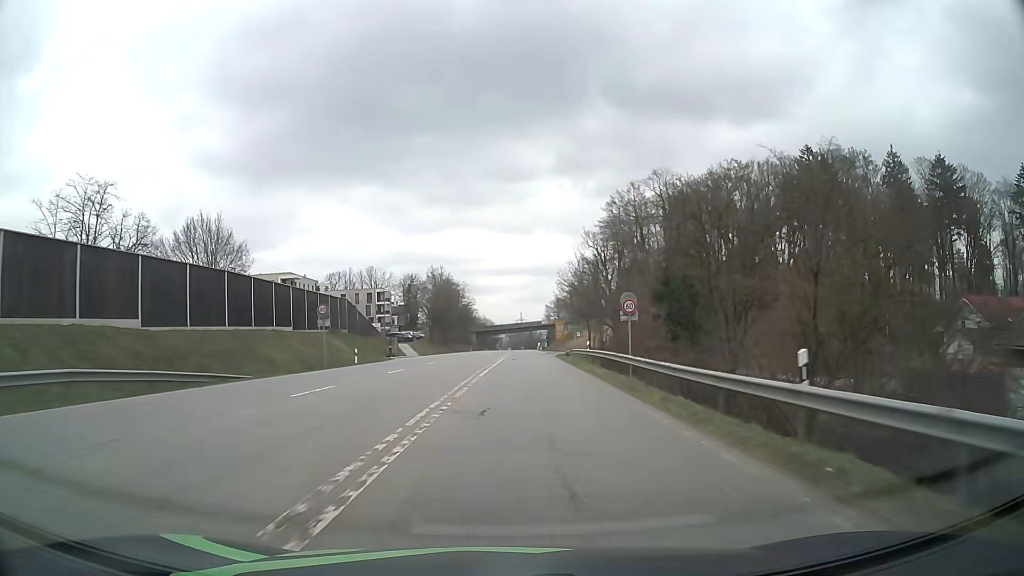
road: secondary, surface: asphalt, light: Day
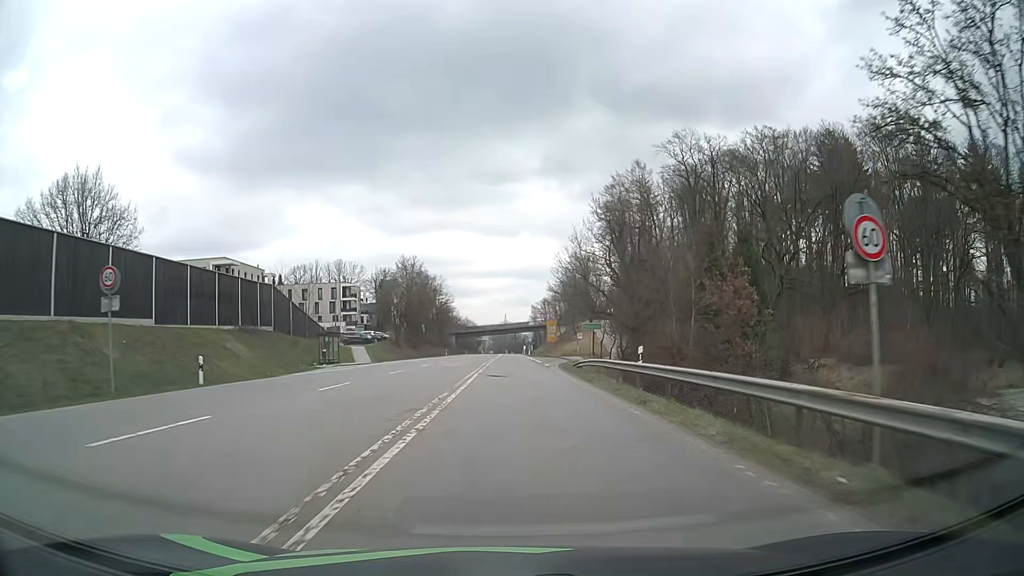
(+0.3, +20.3) m; +1°
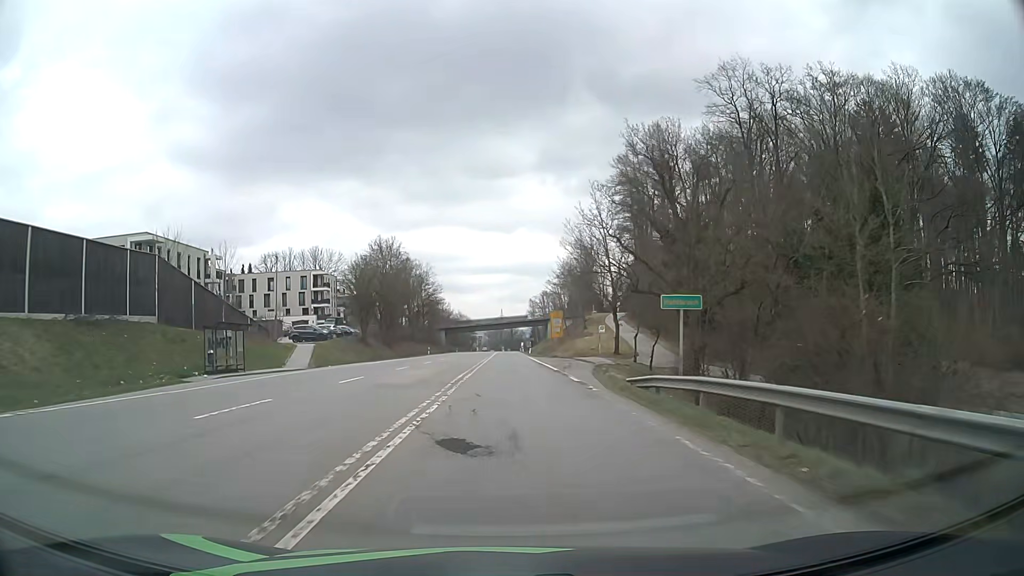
(+0.1, +19.6) m; 0°
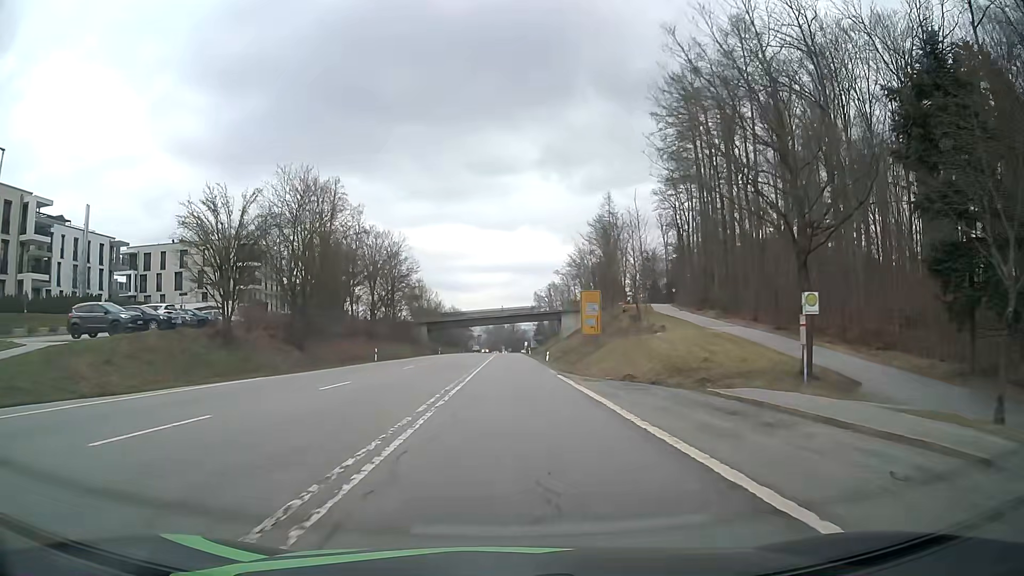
(-0.1, +37.4) m; 0°
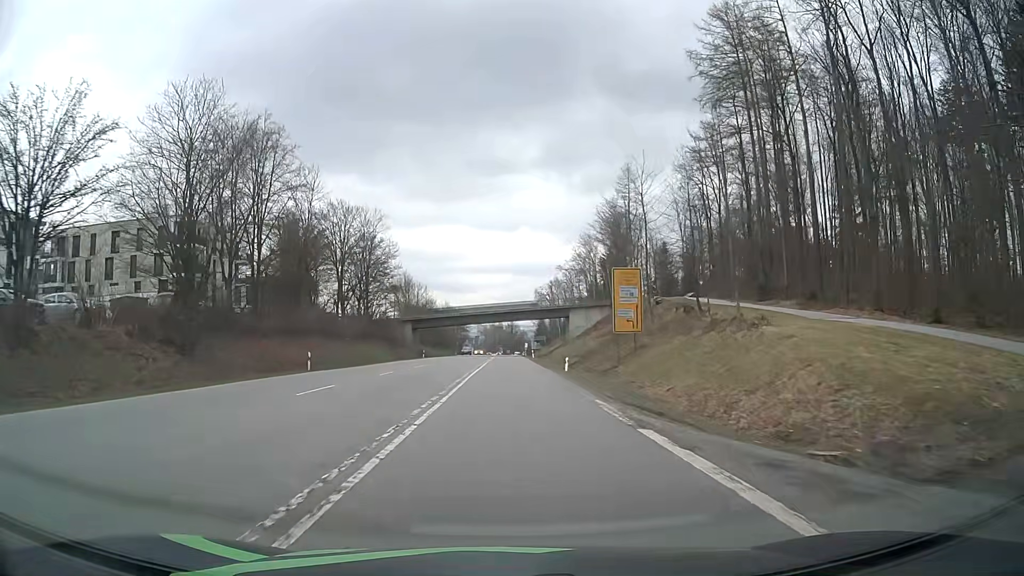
(+0.1, +18.2) m; 0°
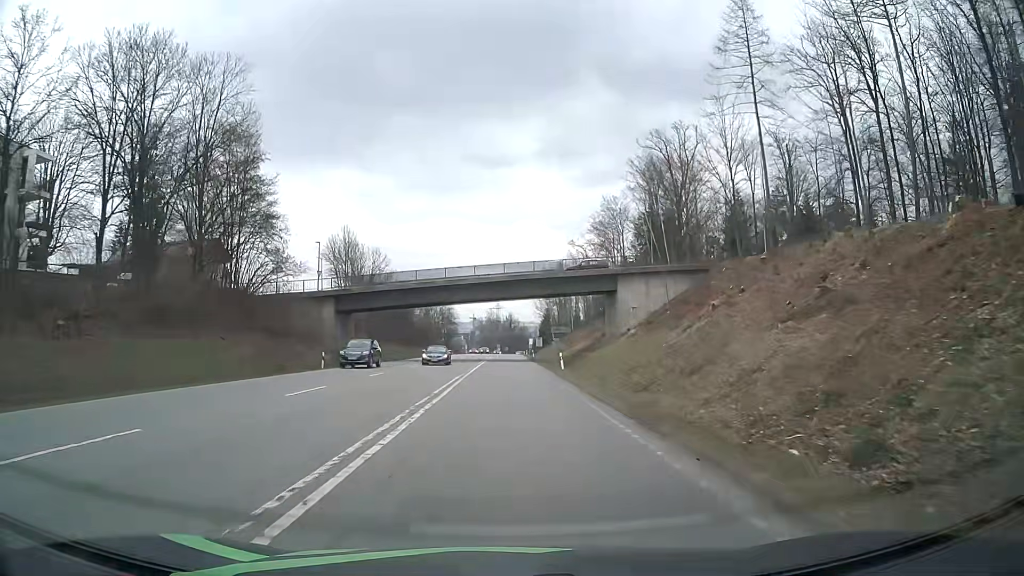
(0.0, +46.6) m; 0°
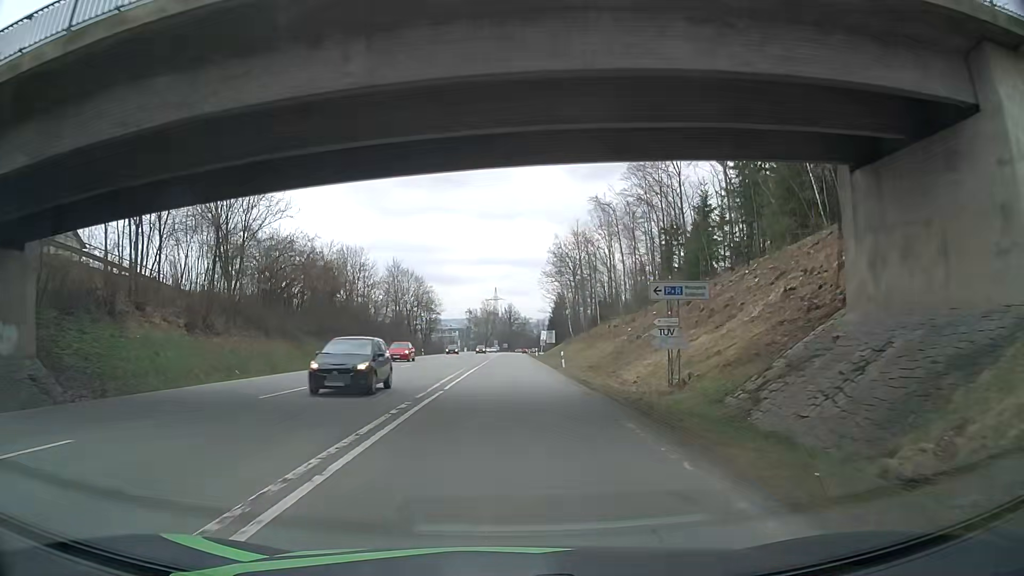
(-0.2, +47.8) m; 0°
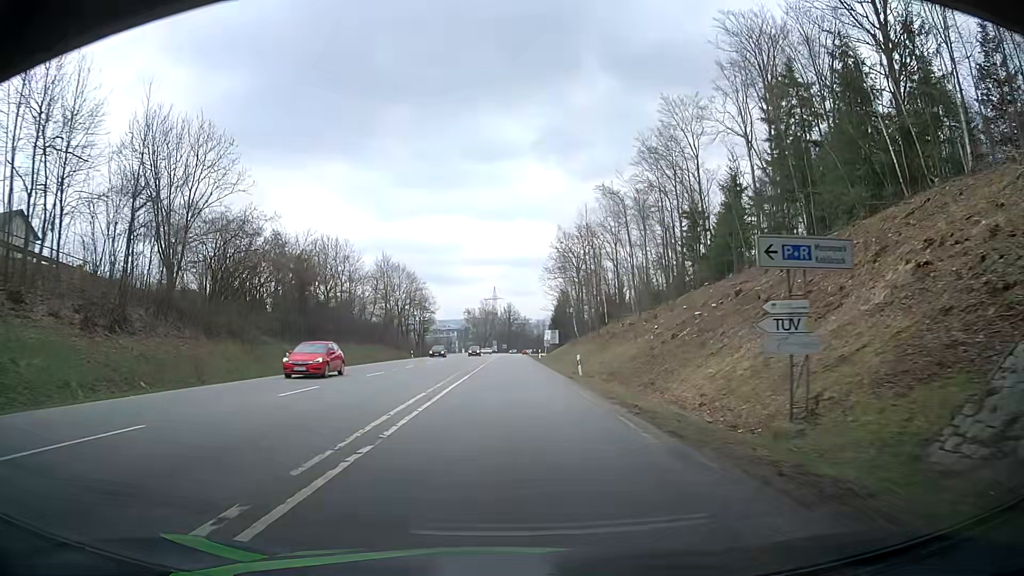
(0.0, +9.7) m; 0°
